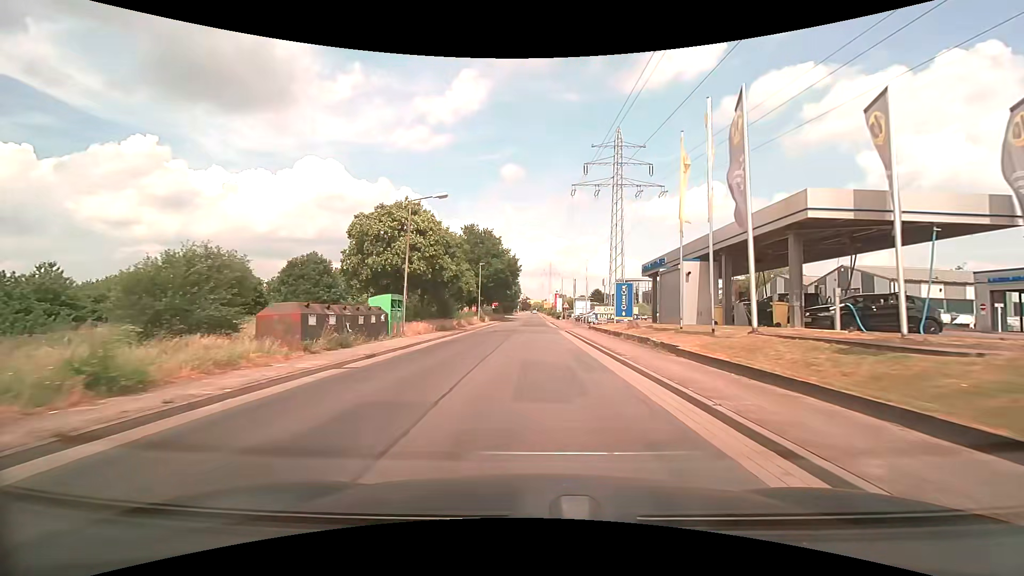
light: Day
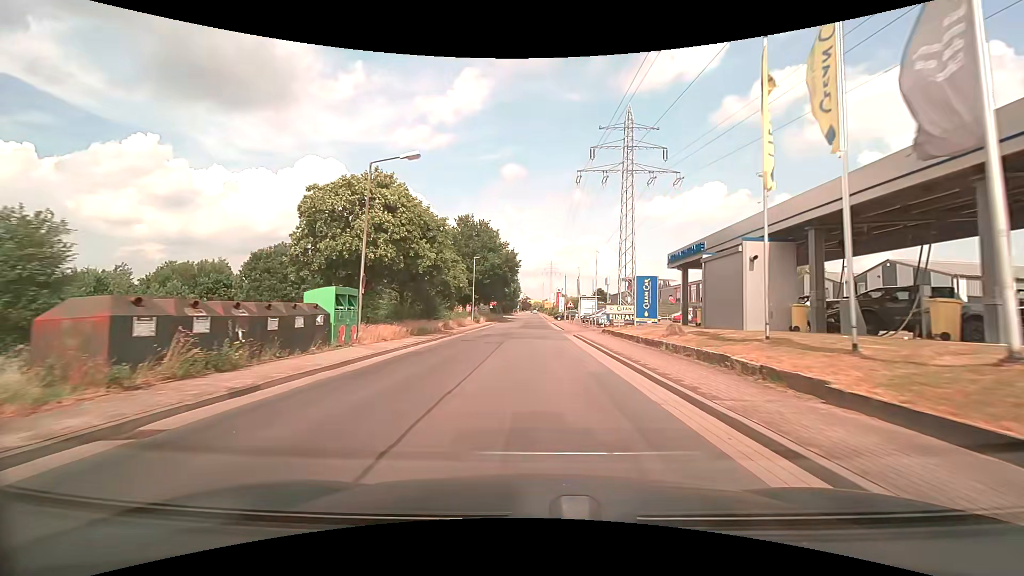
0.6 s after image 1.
(0.0, +7.1) m; 0°
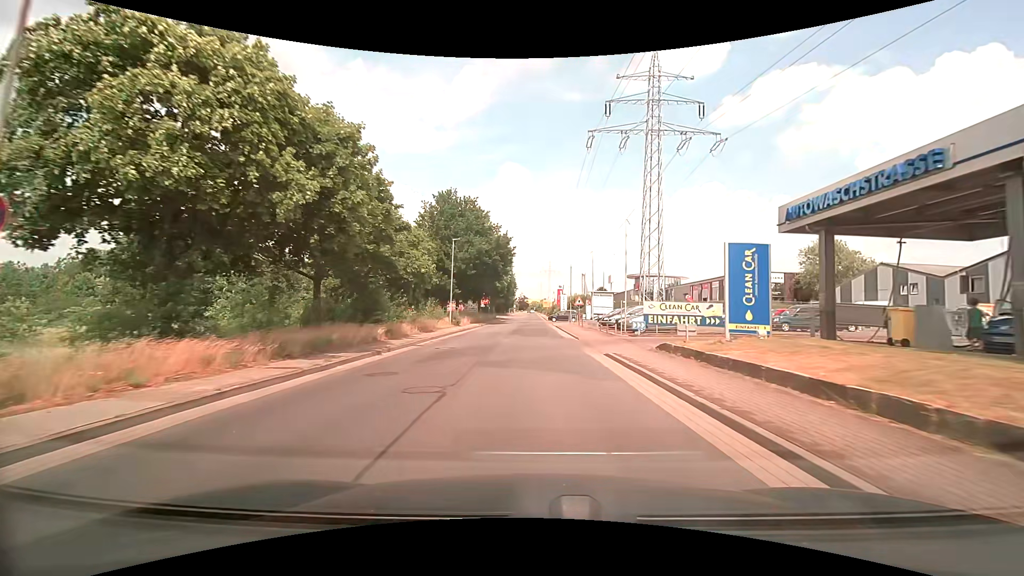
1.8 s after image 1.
(0.0, +14.2) m; 0°
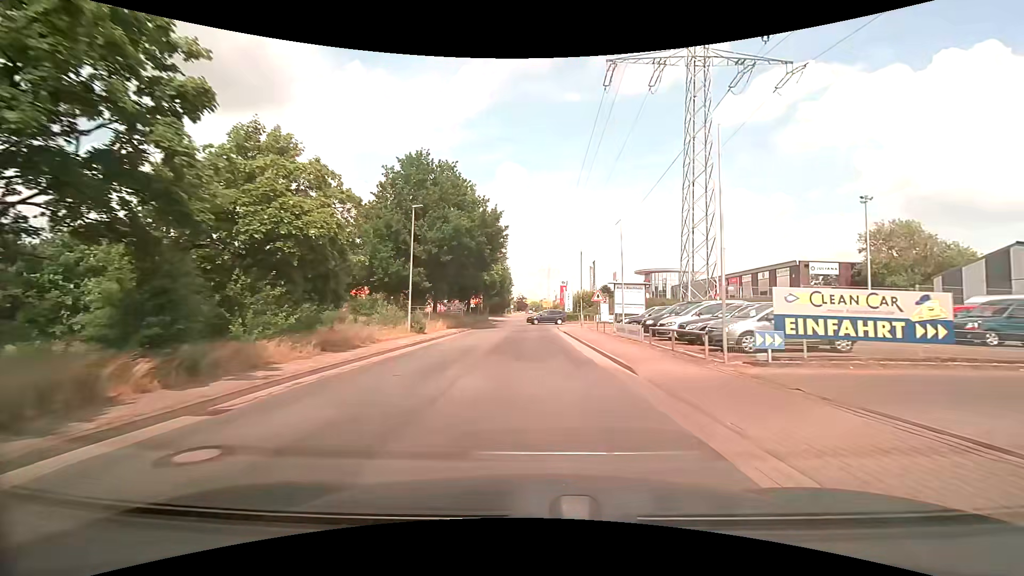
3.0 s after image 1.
(0.0, +14.2) m; 0°
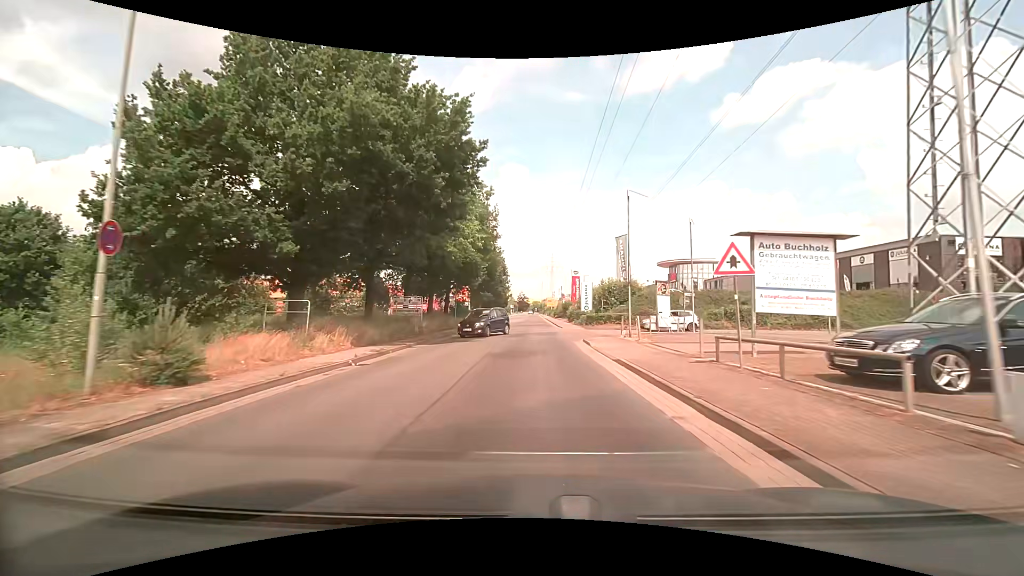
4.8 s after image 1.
(+0.1, +21.4) m; 0°
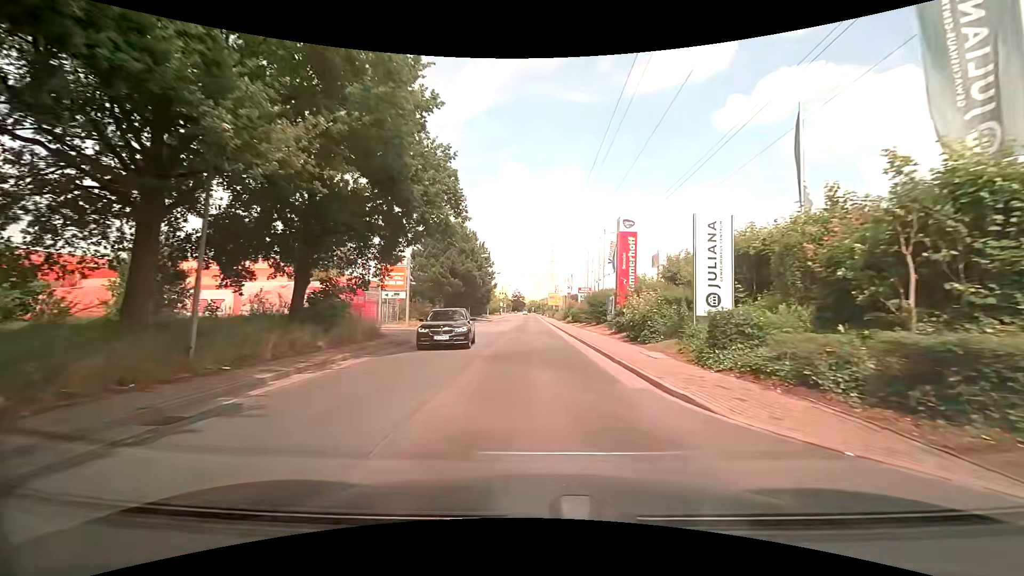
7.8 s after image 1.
(+0.1, +35.6) m; +1°
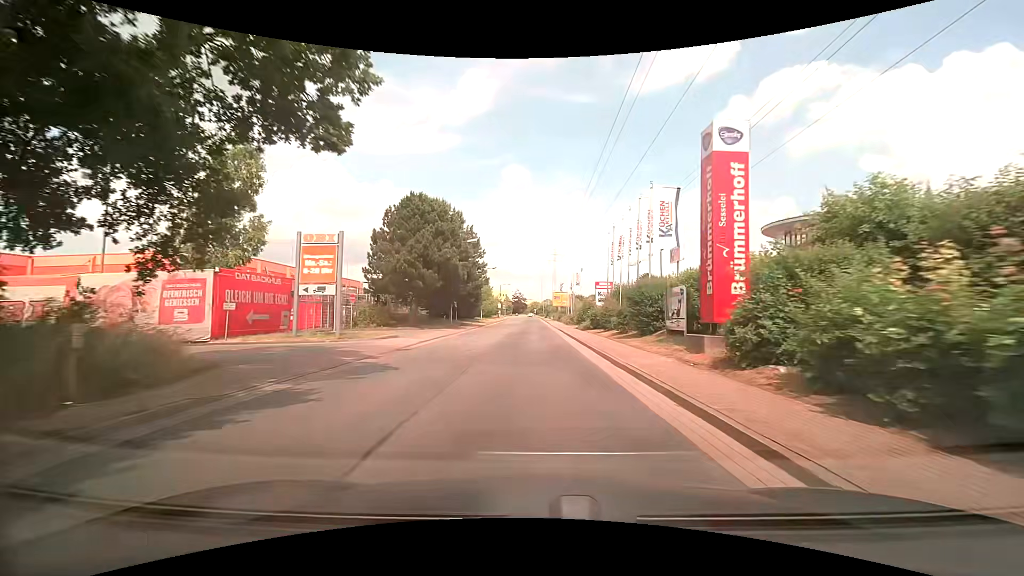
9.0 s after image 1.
(-0.1, +14.2) m; 0°
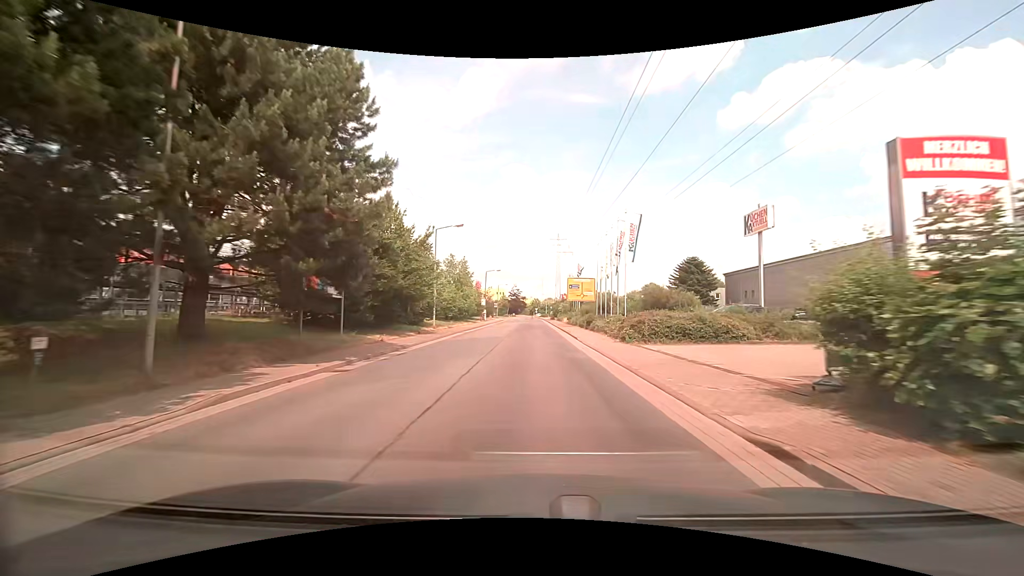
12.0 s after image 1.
(-0.4, +35.6) m; 0°
(0, +10) (0, +20) (0, +30) (0, +40) (0, +50) (0, +60) (0, +70) (0, +80) (0, +90) (-1, +100) m
